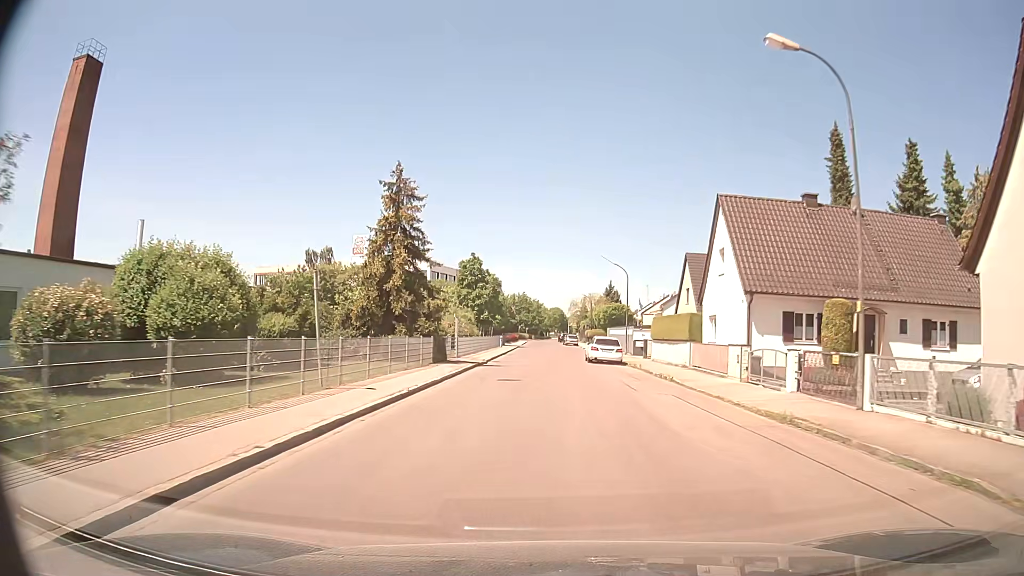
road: unclassified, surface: asphalt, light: Day
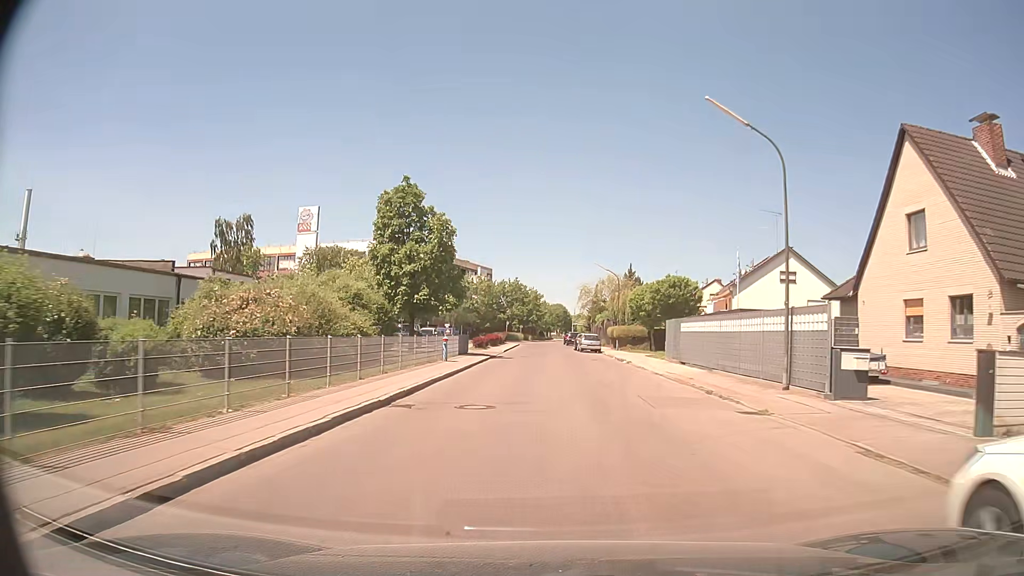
(+0.3, +36.7) m; +1°
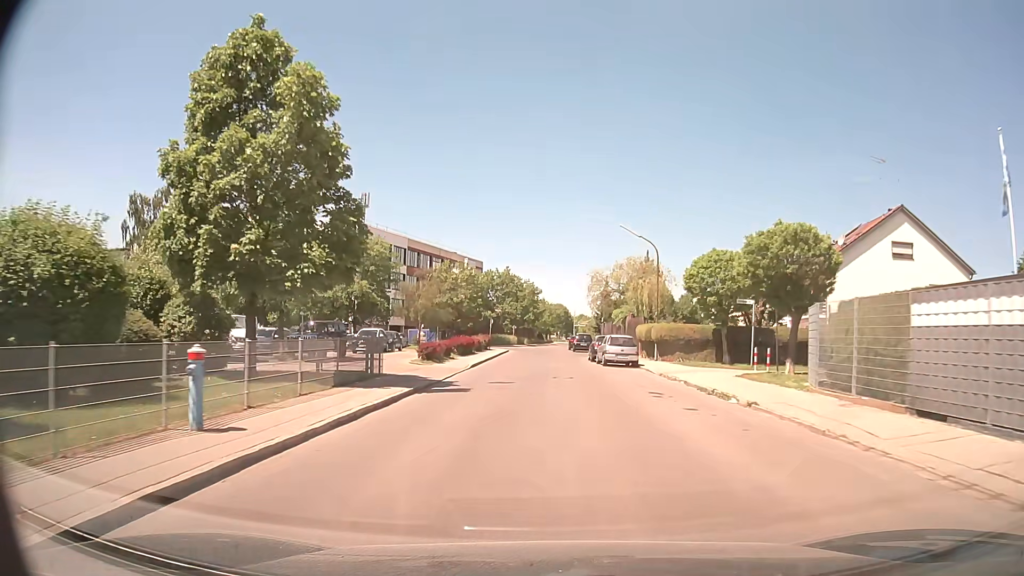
(-0.1, +21.7) m; 0°
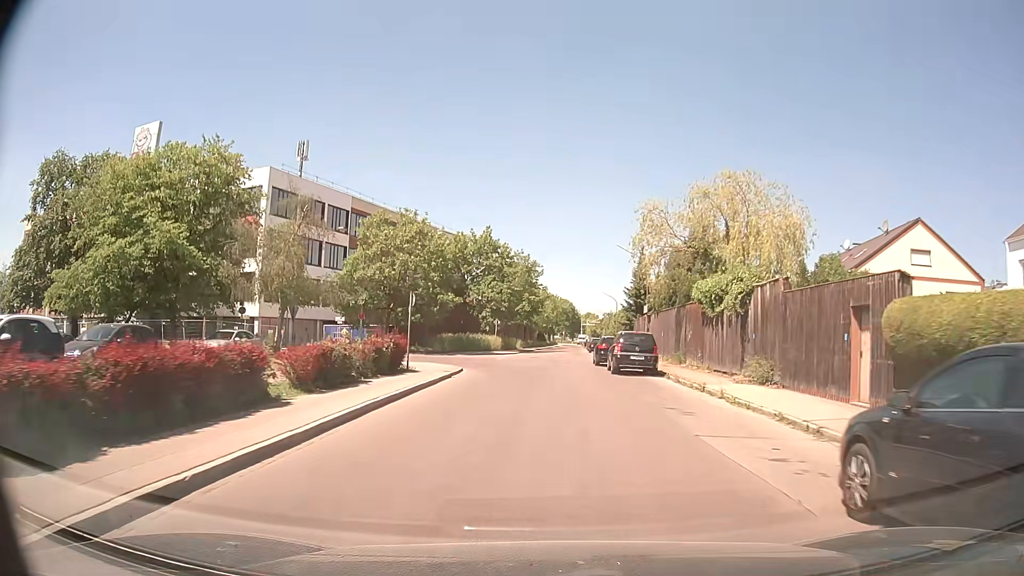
(0.0, +33.7) m; 0°
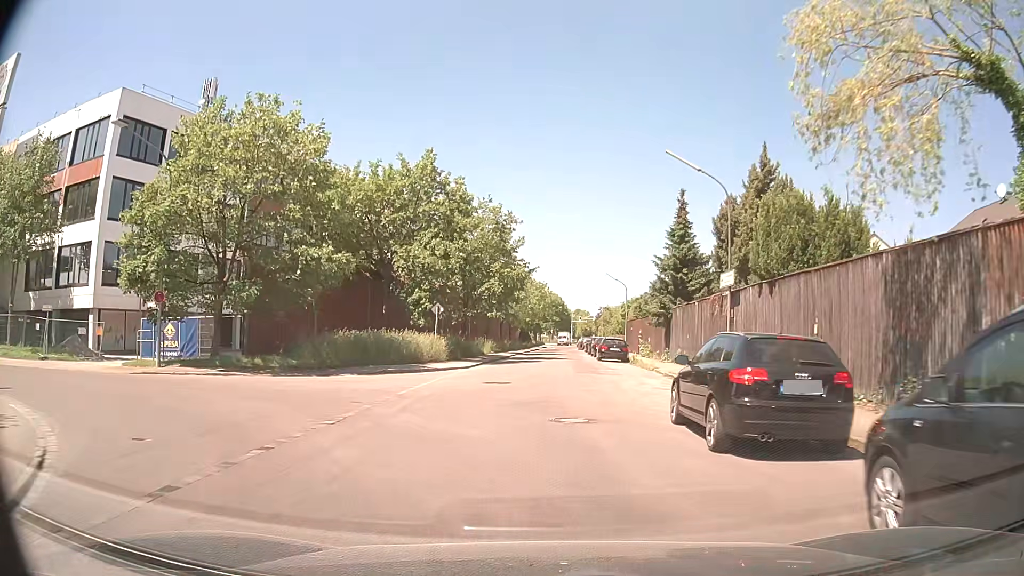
(+0.2, +24.0) m; +1°
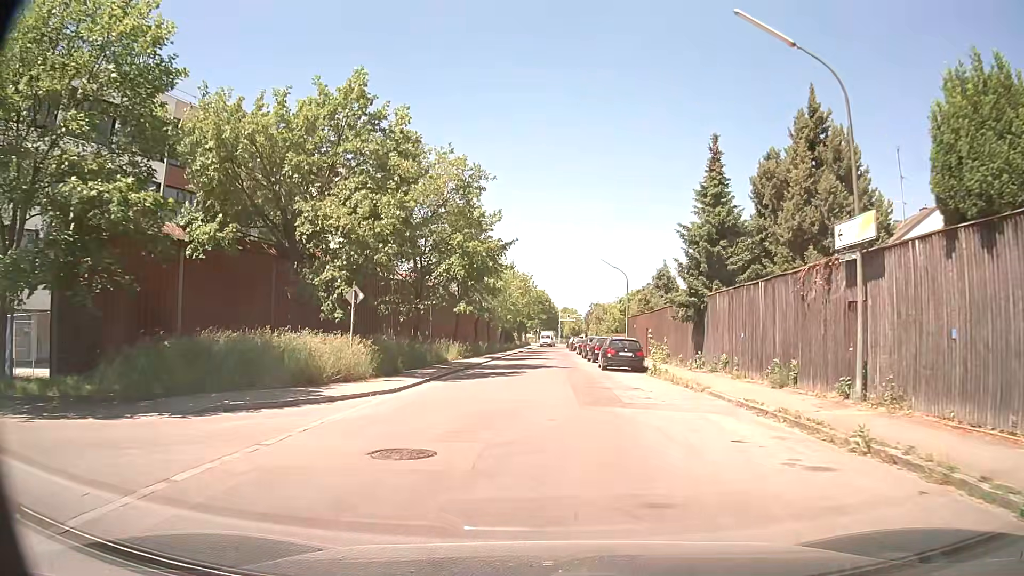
(+0.2, +11.1) m; +2°
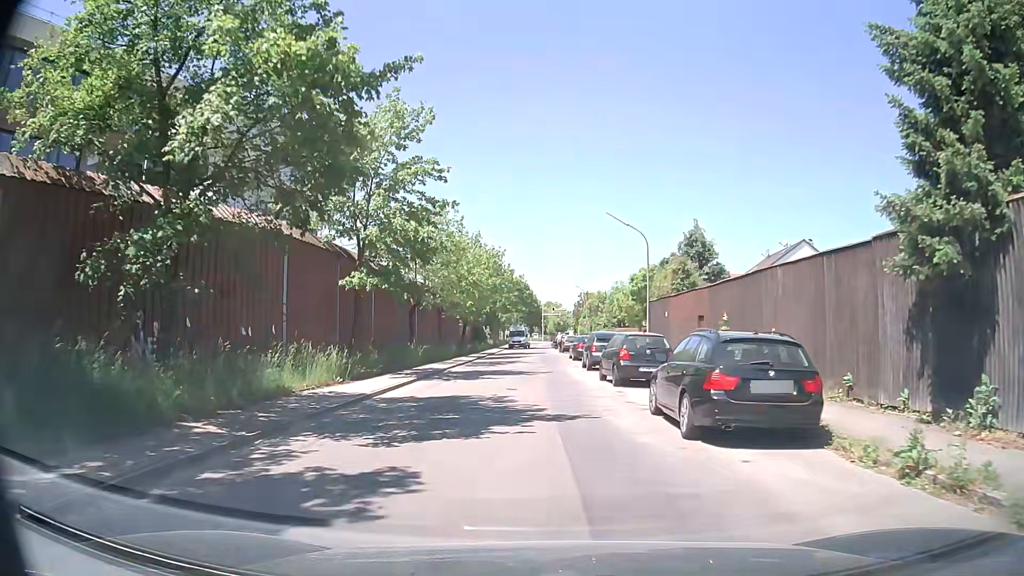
(+0.1, +19.2) m; +1°
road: residential
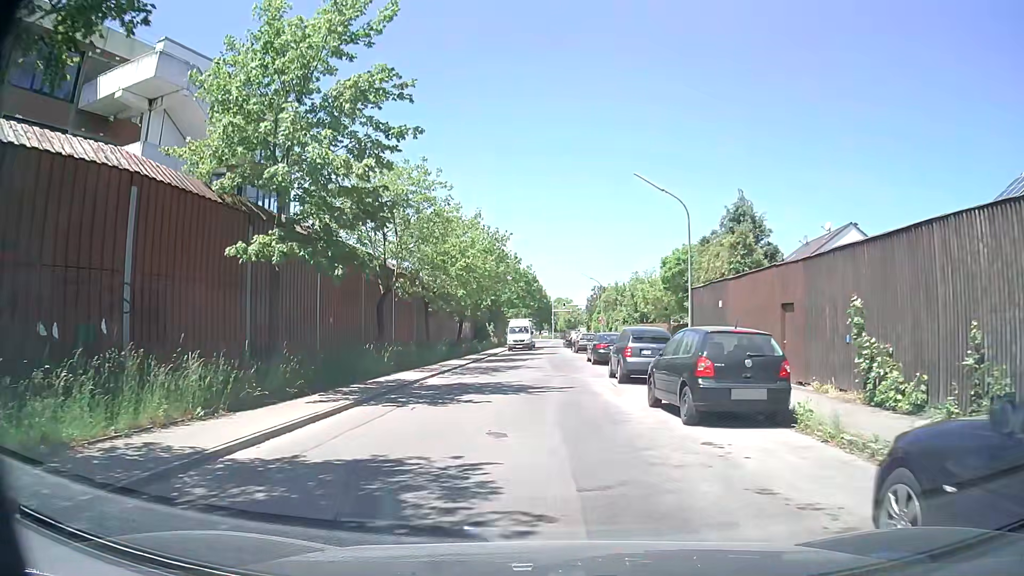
(0.0, +8.0) m; -1°
(0, +10) (0, +20) (0, +30) (0, +40) (-1, +50) (-1, +60) (-1, +70) (+1, +80) (+2, +90) (+2, +100) m
